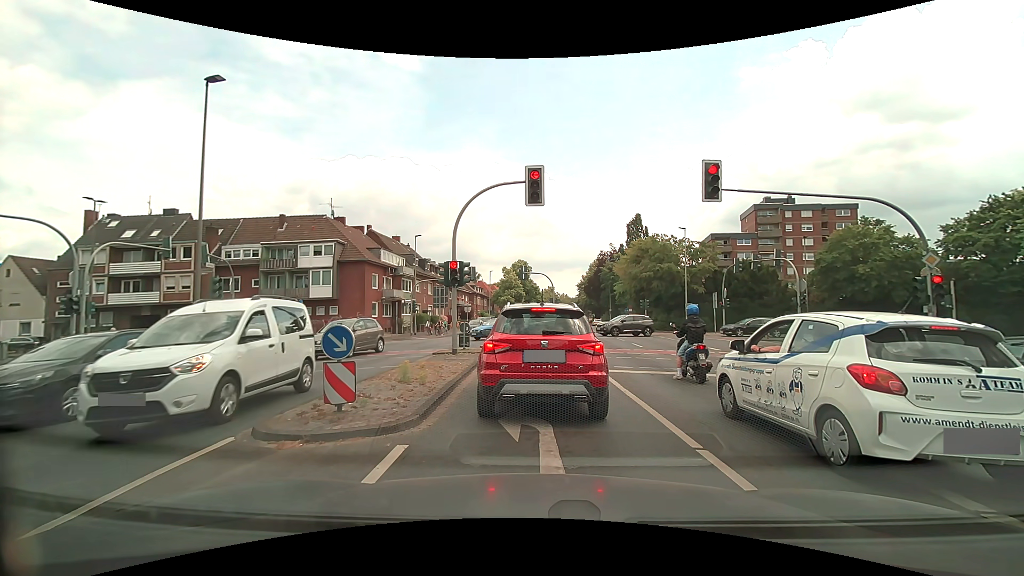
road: secondary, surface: asphalt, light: Day
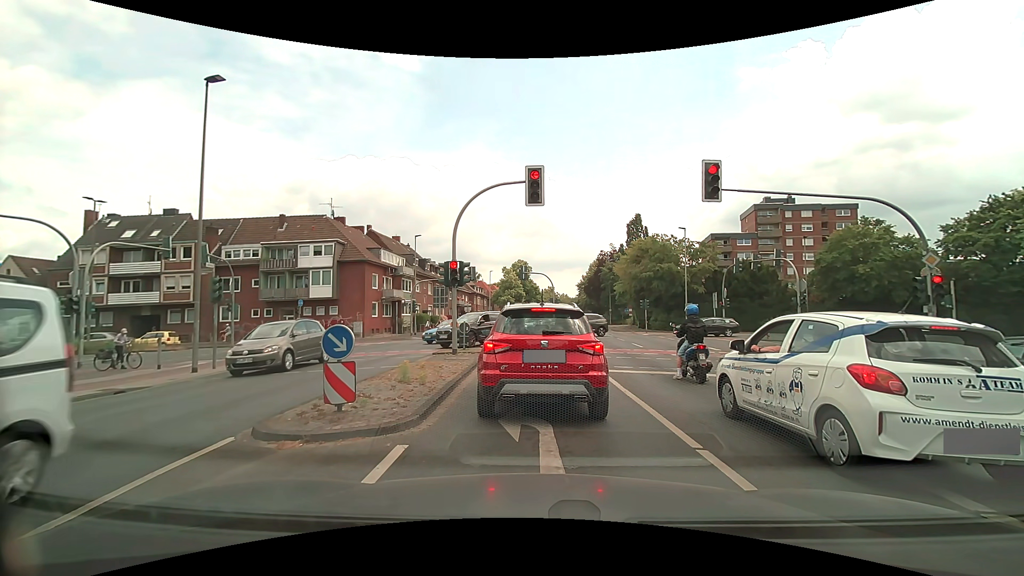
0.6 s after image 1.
(0.0, 0.0) m; 0°
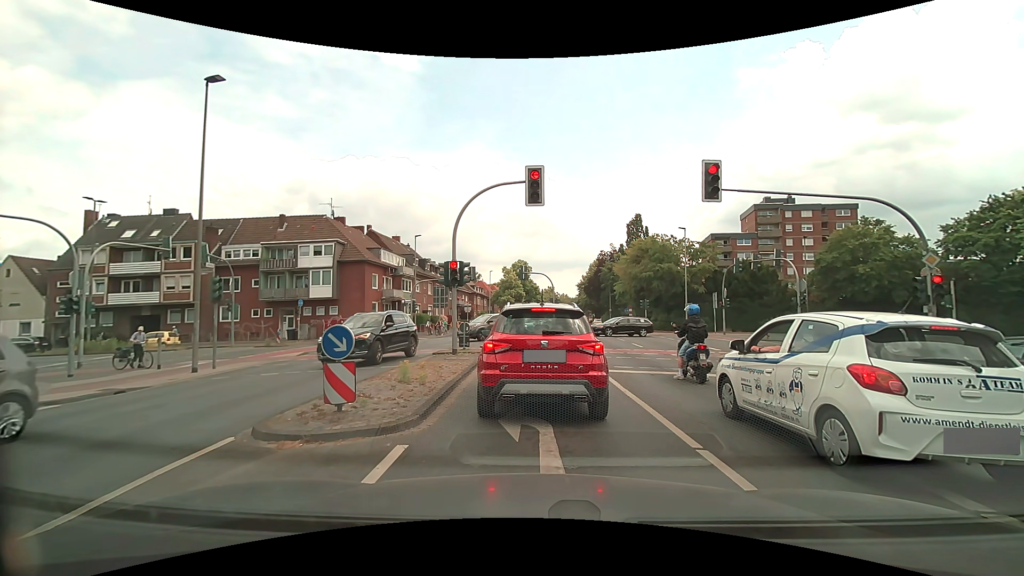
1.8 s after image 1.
(0.0, 0.0) m; 0°
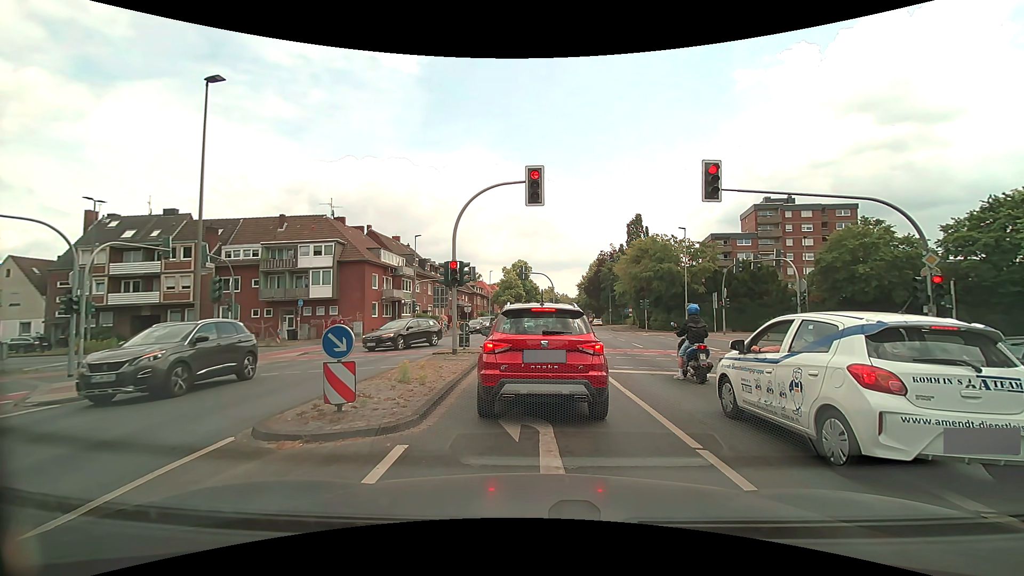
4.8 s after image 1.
(0.0, 0.0) m; 0°
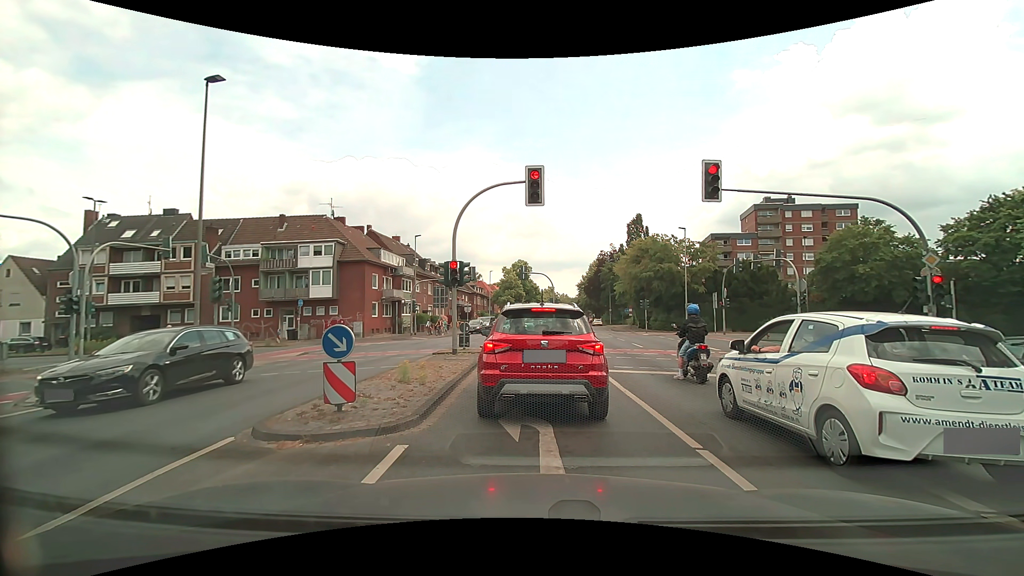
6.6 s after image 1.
(0.0, 0.0) m; 0°
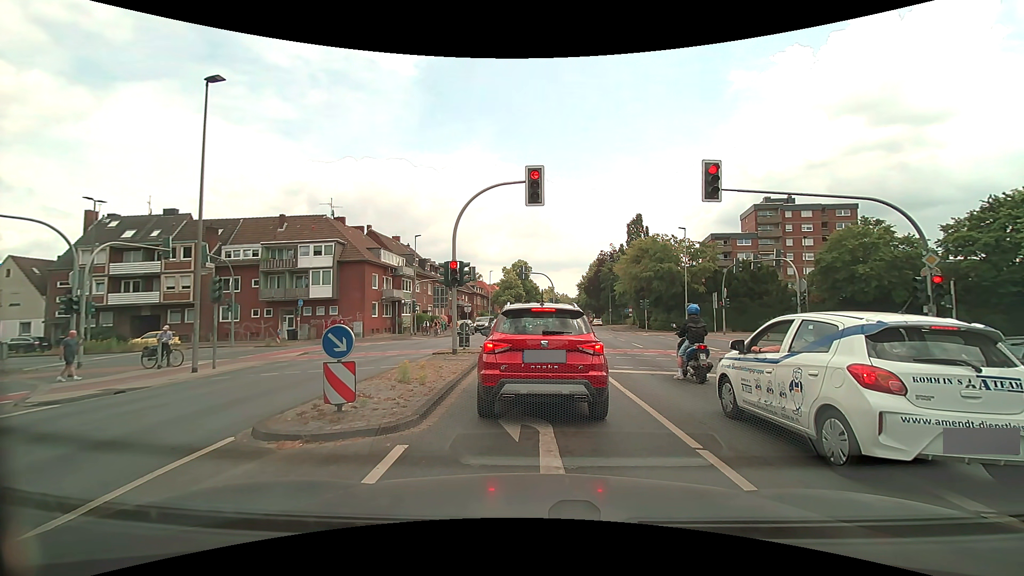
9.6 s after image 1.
(0.0, 0.0) m; 0°
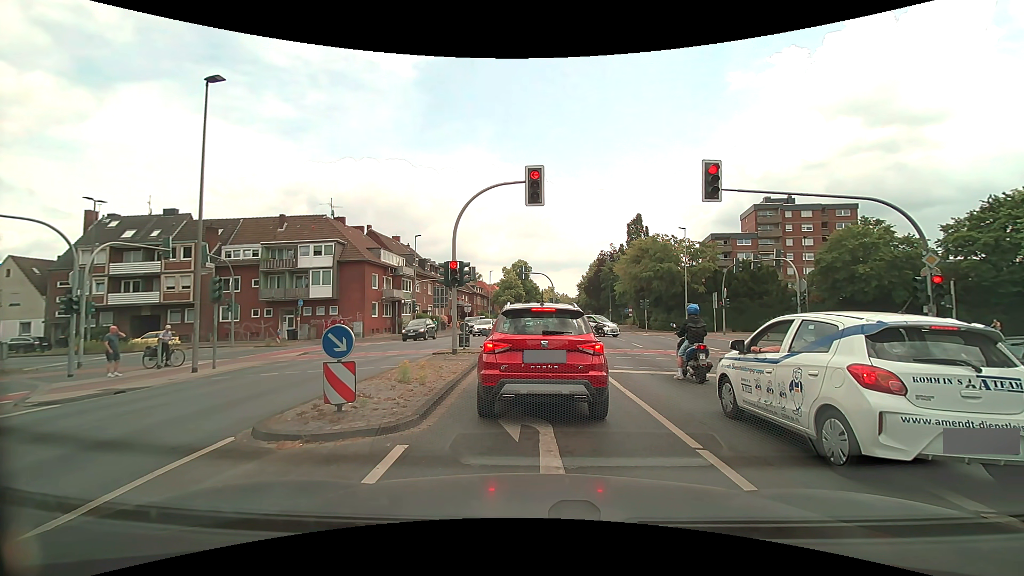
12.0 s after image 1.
(0.0, 0.0) m; 0°
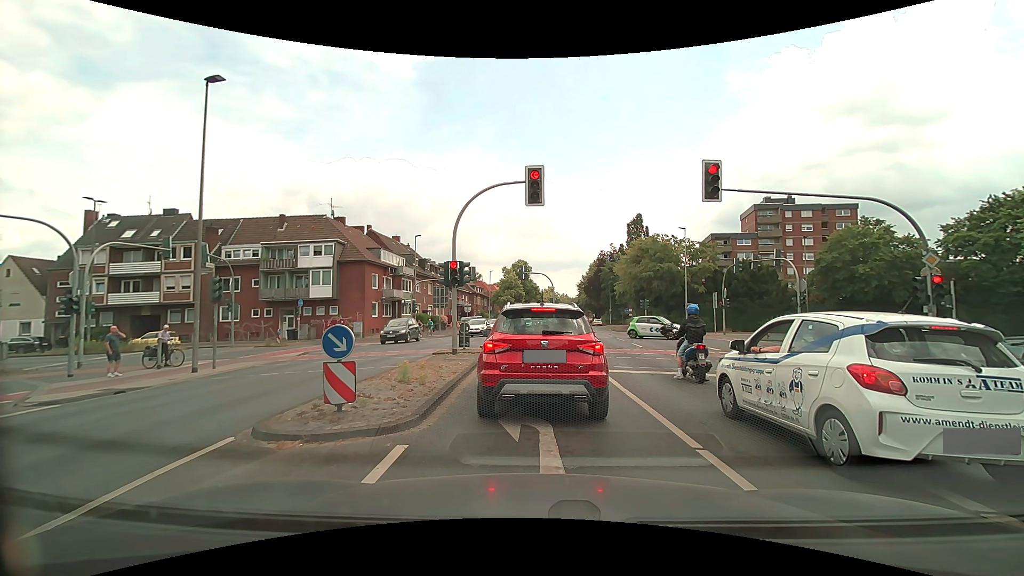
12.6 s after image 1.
(0.0, 0.0) m; 0°
(0, +10) (0, +20) (-2, +30) (-9, +37) (-18, +40) (-28, +39) (-38, +39) (-48, +38) (-58, +37) (-68, +37) m
